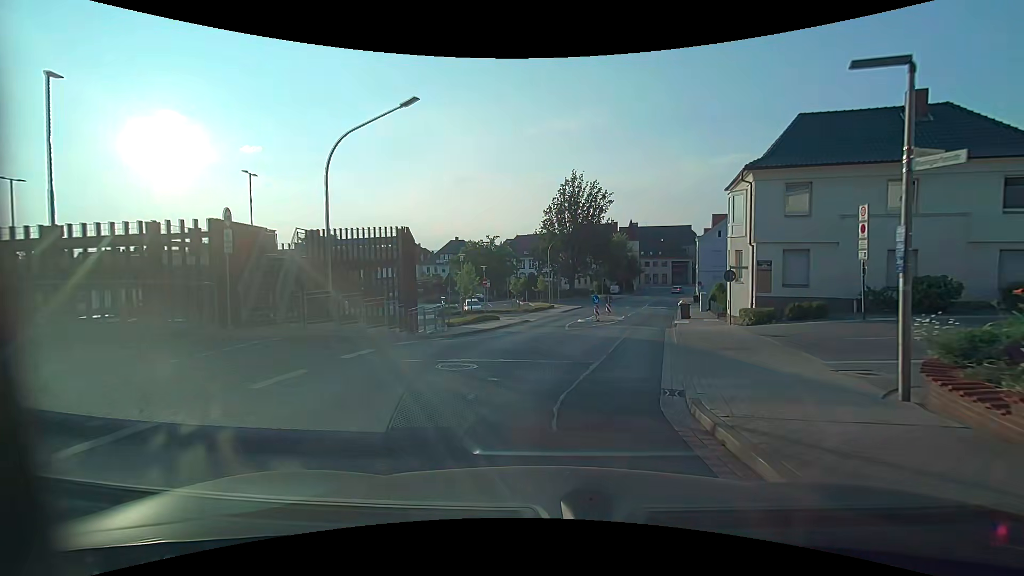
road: residential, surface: asphalt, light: Day
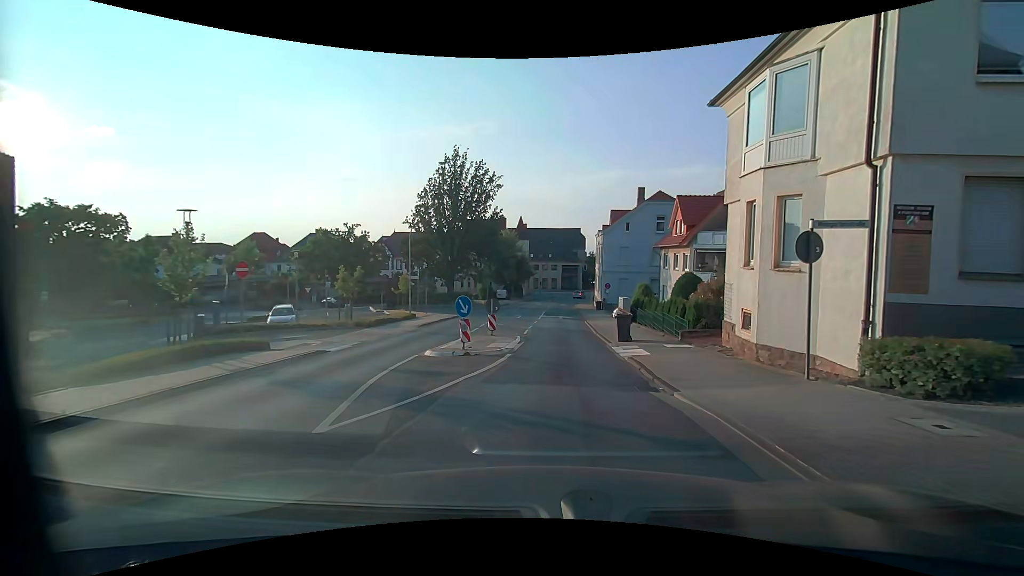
(+1.8, +16.7) m; +13°
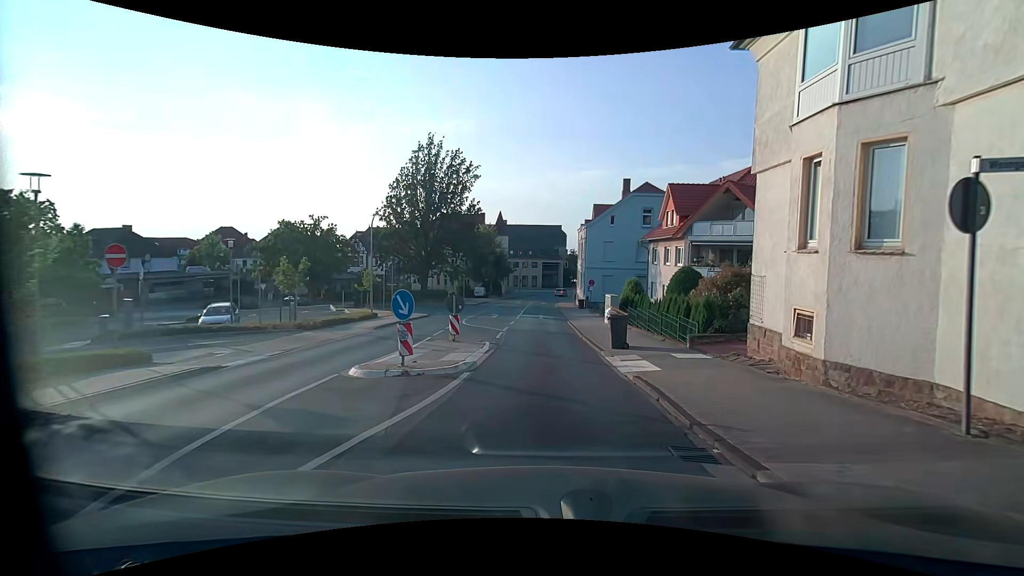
(+0.1, +4.0) m; +3°
(0, +10) (0, +20) (-1, +30) (-1, +40) (-1, +50) (-1, +60) (-1, +70) (0, +80) (+2, +90) (+5, +99) m
